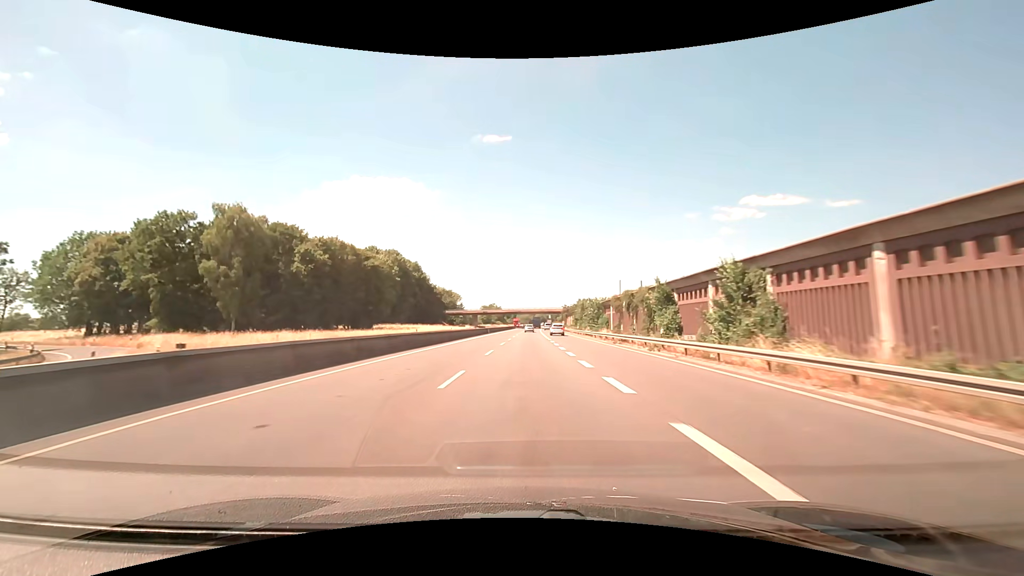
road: trunk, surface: asphalt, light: Day
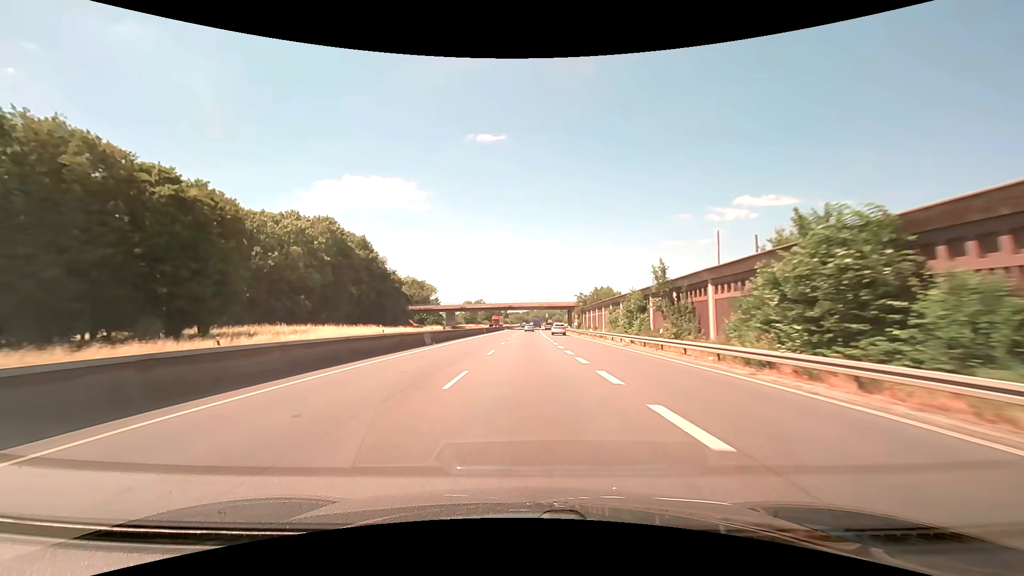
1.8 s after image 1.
(+0.3, +48.3) m; +1°
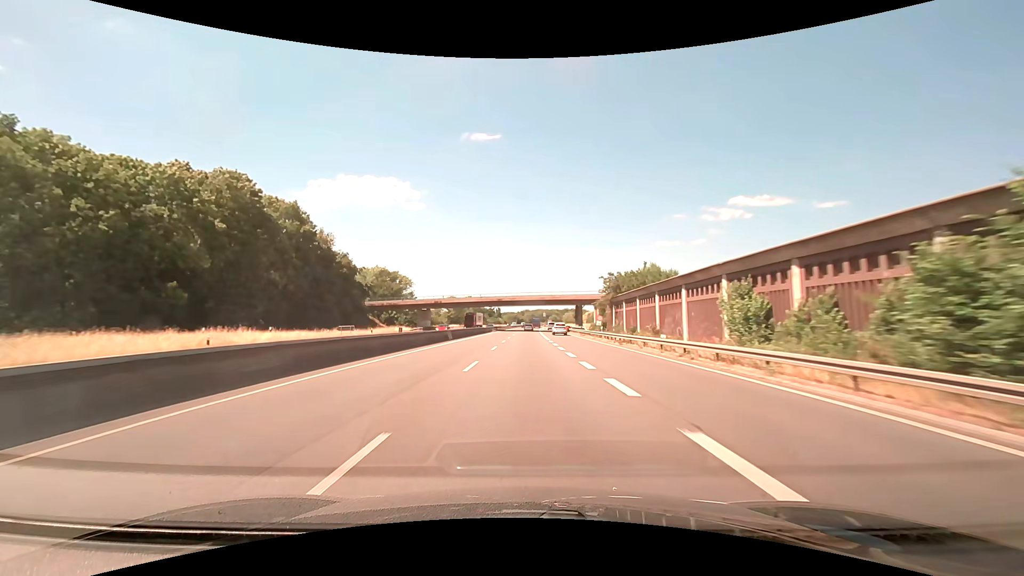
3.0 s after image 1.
(+0.1, +32.2) m; +1°
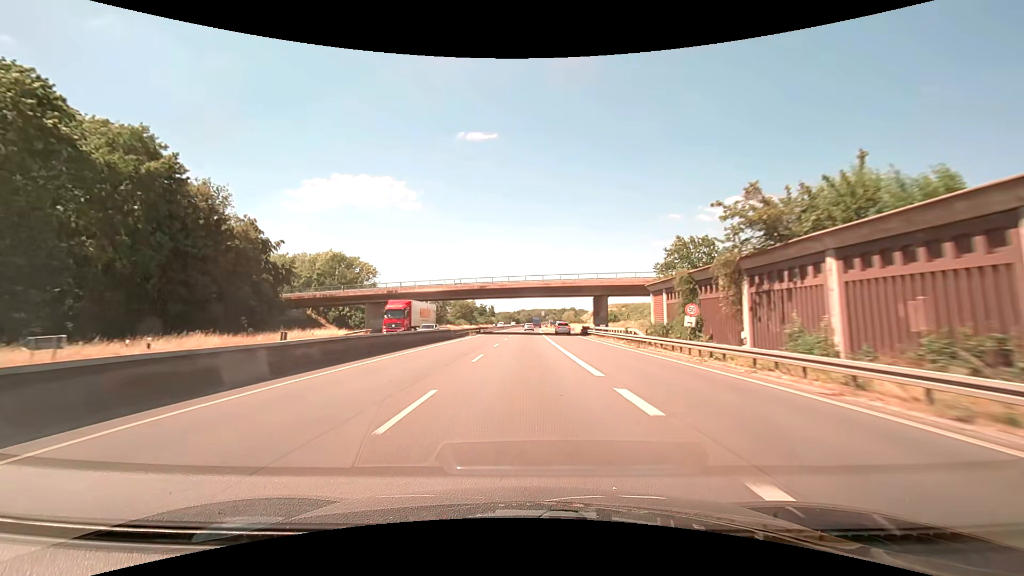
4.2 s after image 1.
(+0.1, +32.2) m; +1°
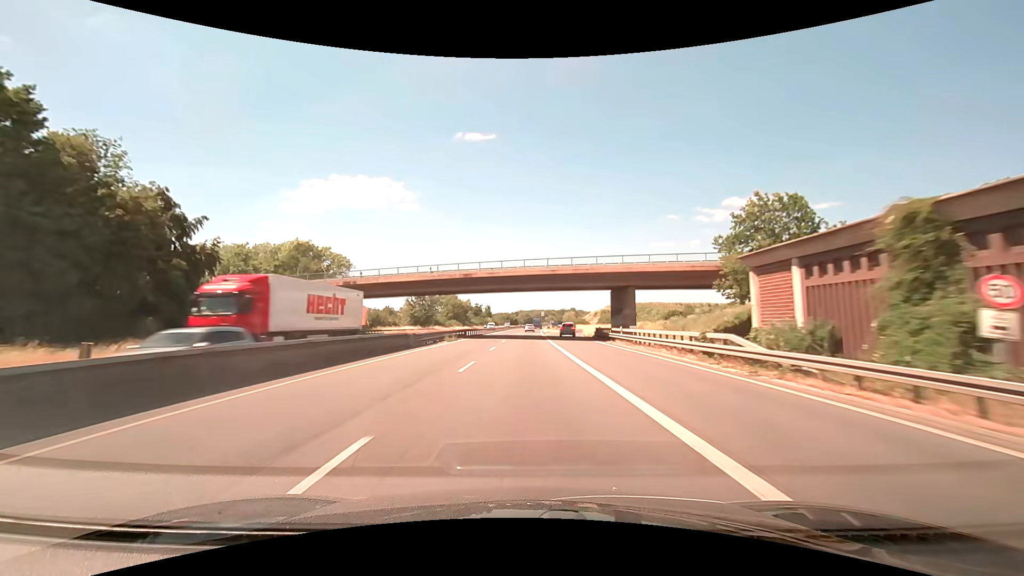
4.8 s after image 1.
(0.0, +16.1) m; 0°
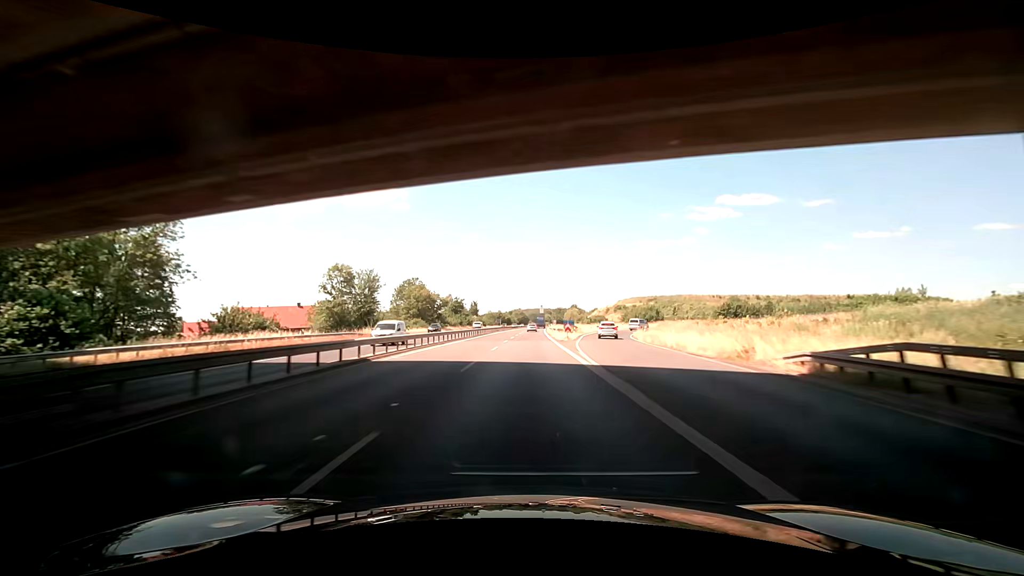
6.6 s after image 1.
(+0.3, +48.3) m; +1°
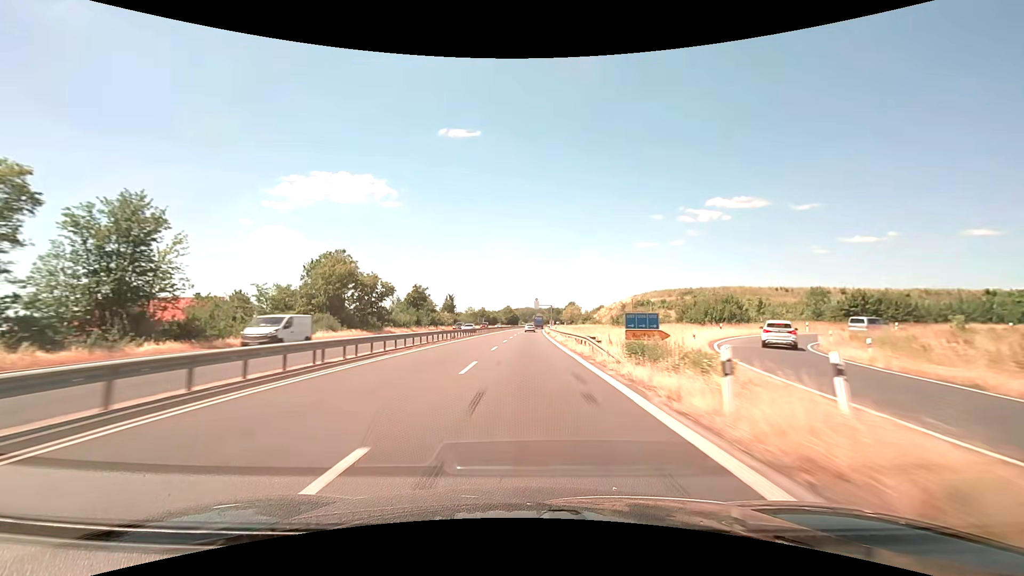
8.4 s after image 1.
(+0.5, +48.3) m; +1°
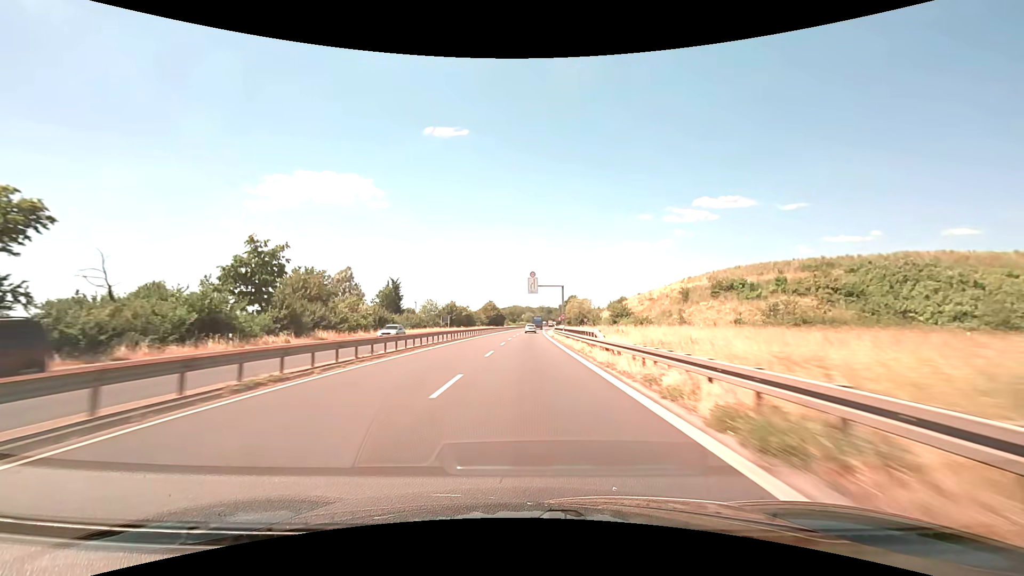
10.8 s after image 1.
(+0.6, +64.4) m; +1°
(0, +10) (0, +20) (0, +30) (0, +40) (+1, +50) (+1, +60) (+1, +70) (+1, +80) (+2, +90) (+2, +100) m
